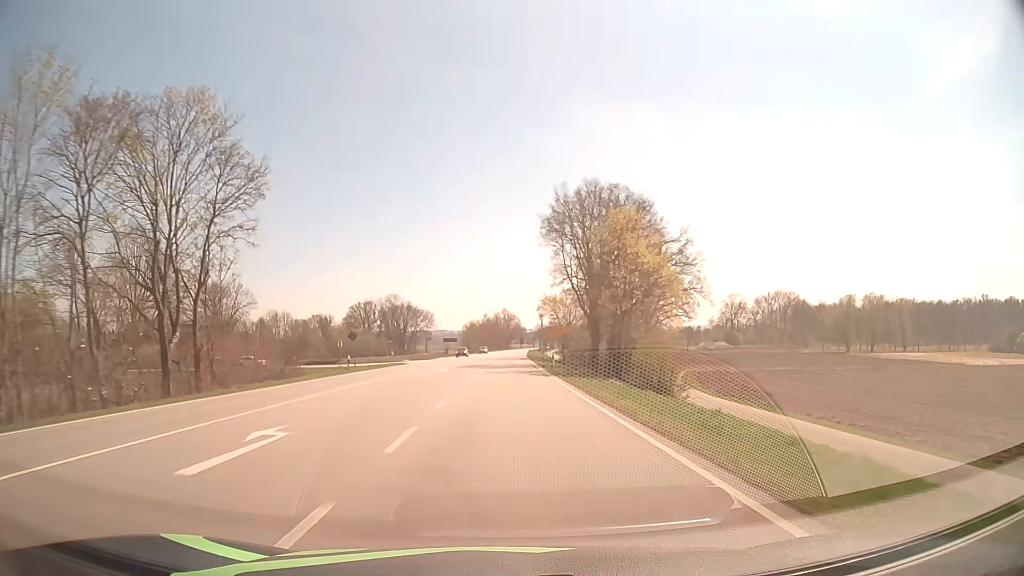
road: secondary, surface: asphalt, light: Day
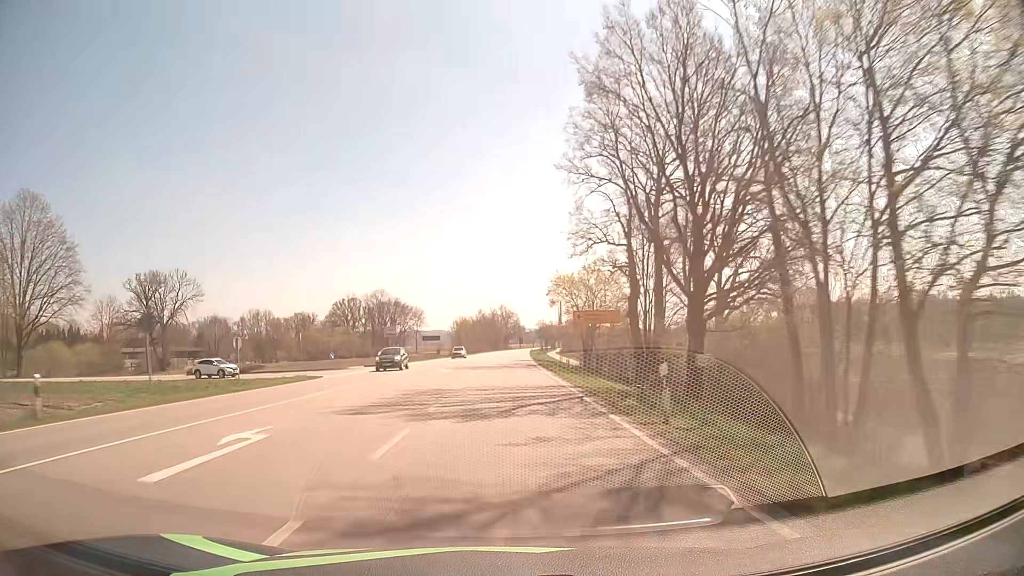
(0.0, +30.2) m; 0°
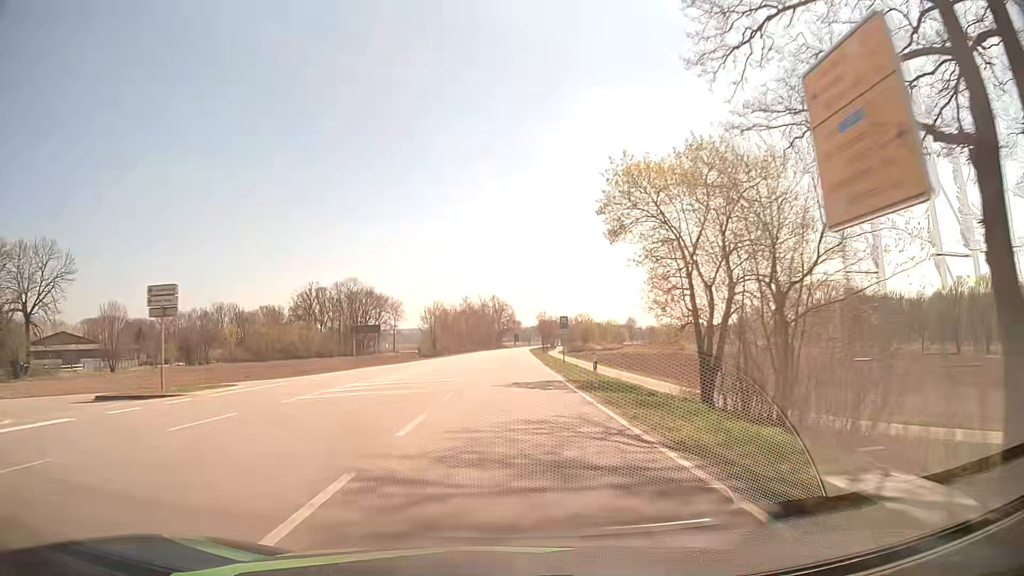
(+0.2, +45.3) m; +1°
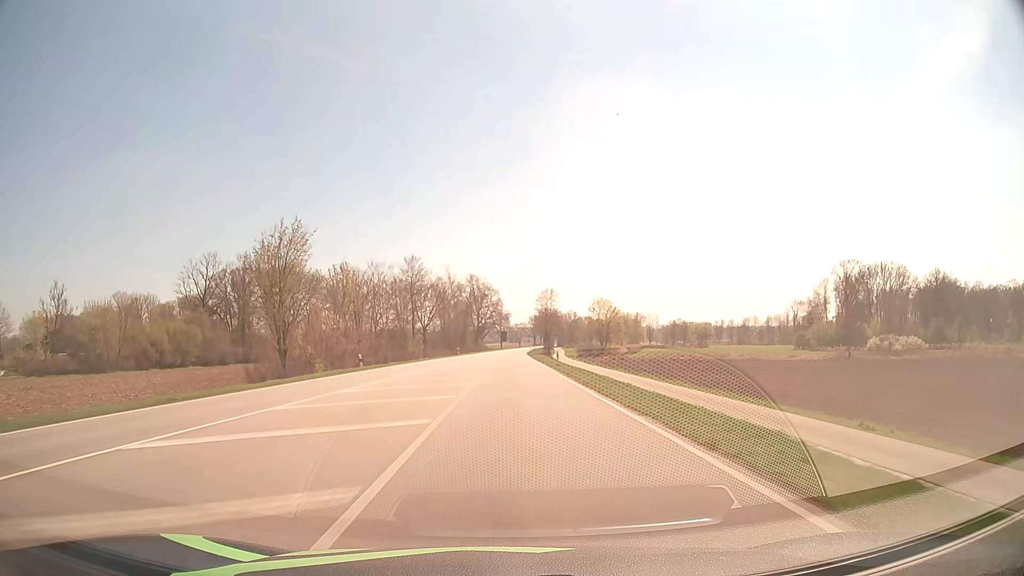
(+0.7, +75.3) m; +1°
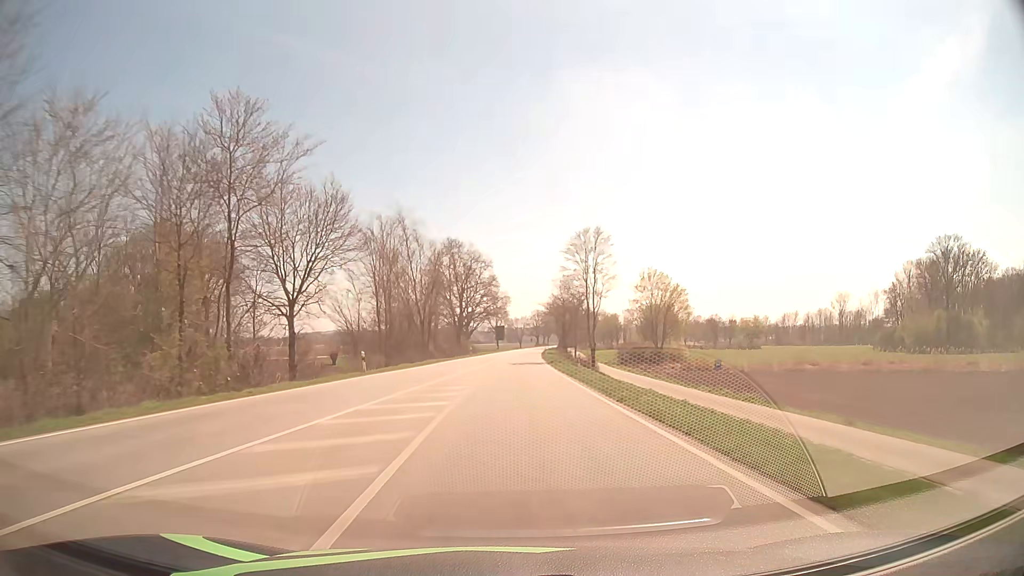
(+0.1, +60.2) m; 0°
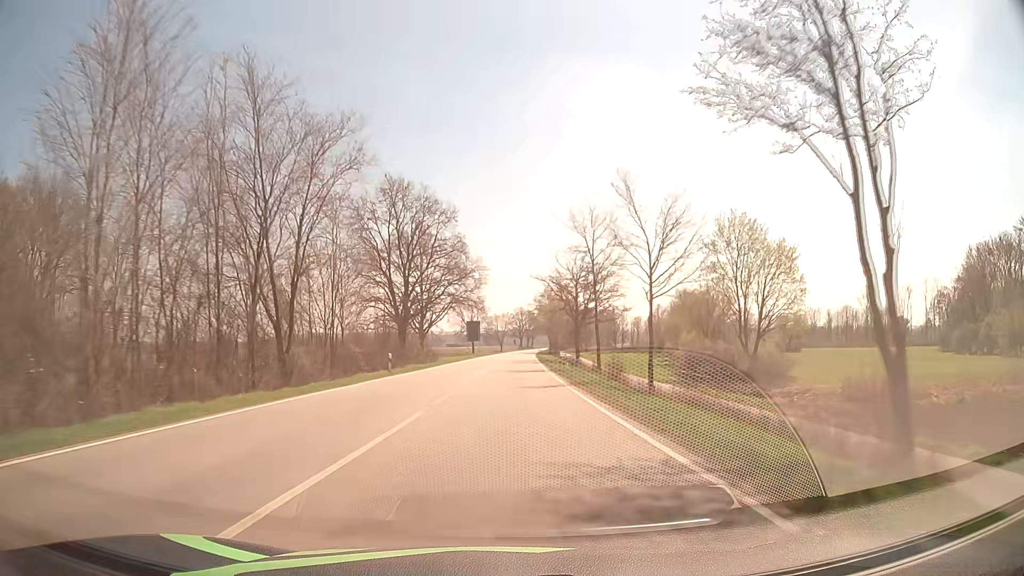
(+0.6, +45.2) m; +2°
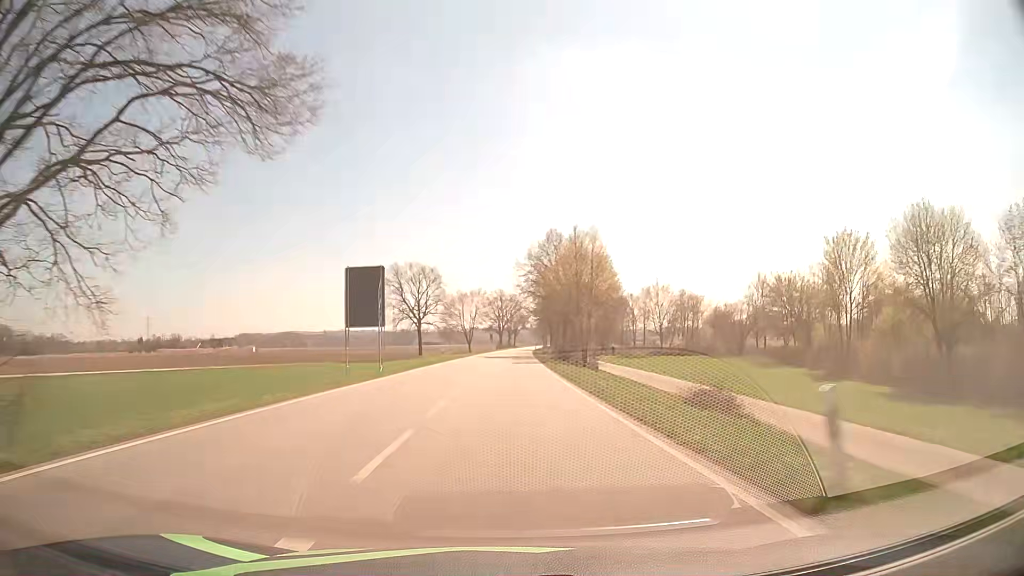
(+1.1, +75.6) m; +2°
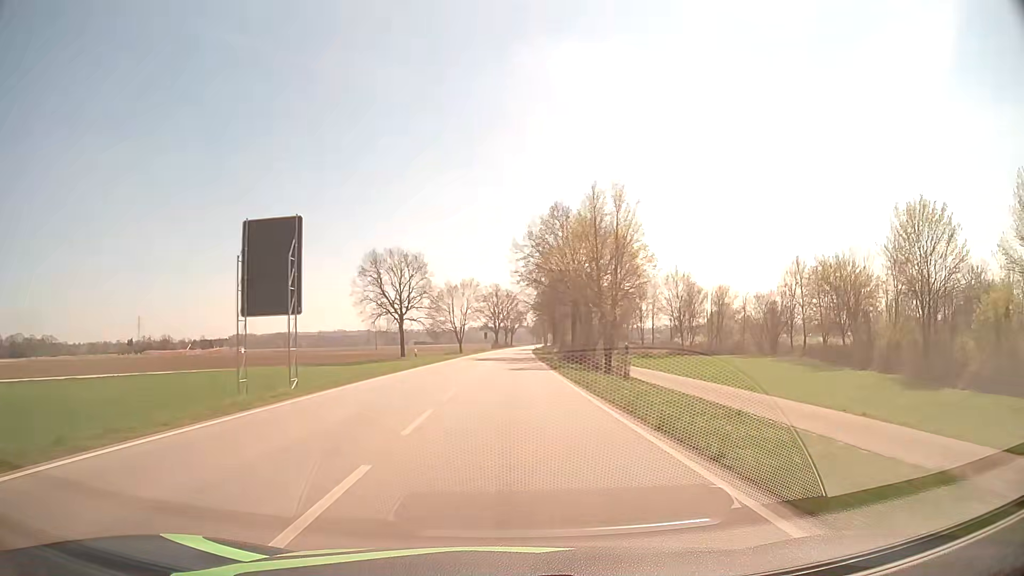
(0.0, +15.1) m; 0°
(0, +10) (0, +20) (0, +30) (0, +40) (0, +50) (0, +60) (+1, +70) (+1, +80) (+1, +90) (+1, +100) m
